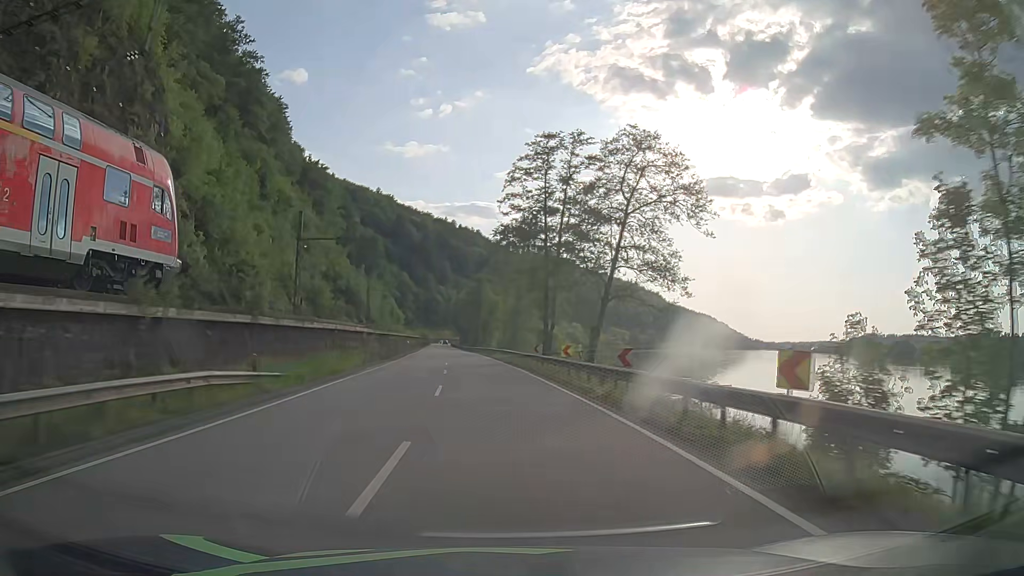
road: primary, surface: asphalt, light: Day
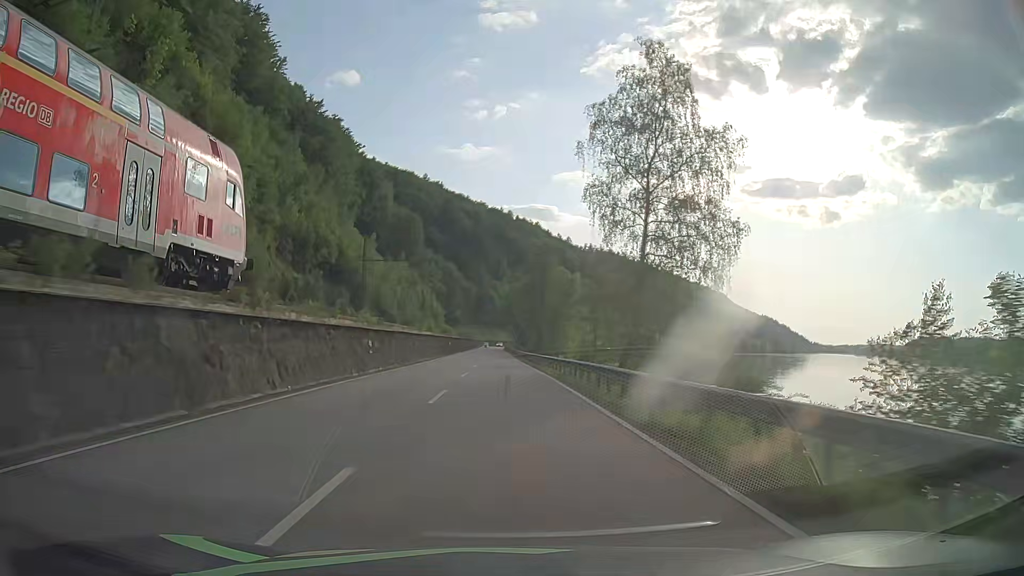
(-2.8, +49.9) m; -6°
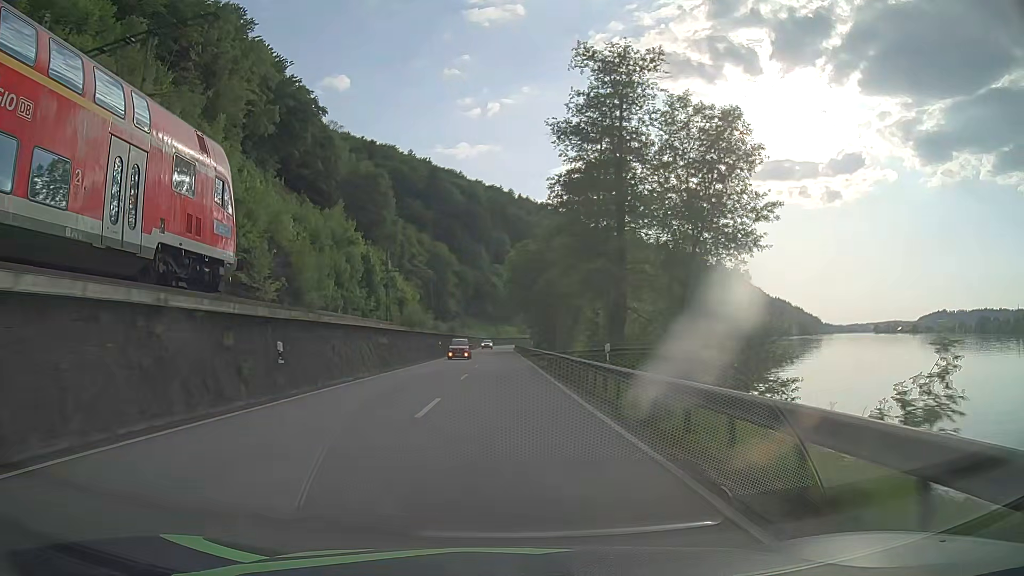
(0.0, +62.7) m; 0°
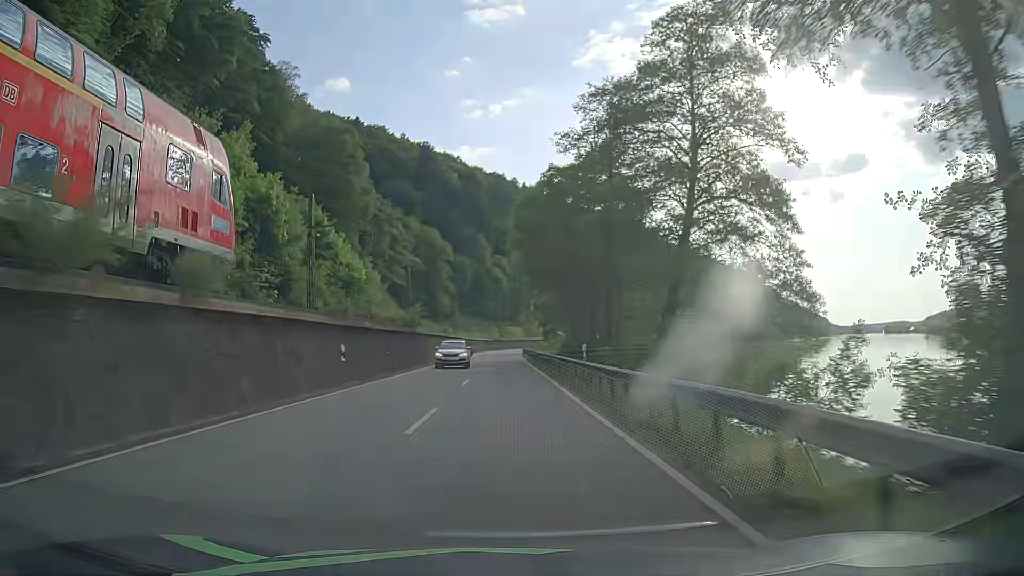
(-0.3, +37.7) m; 0°
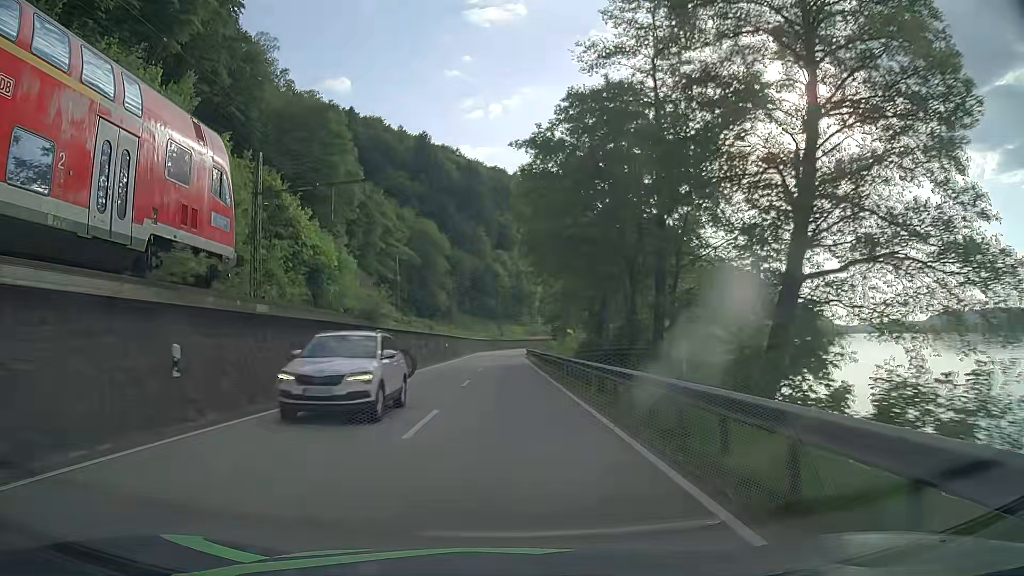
(0.0, +12.5) m; 0°
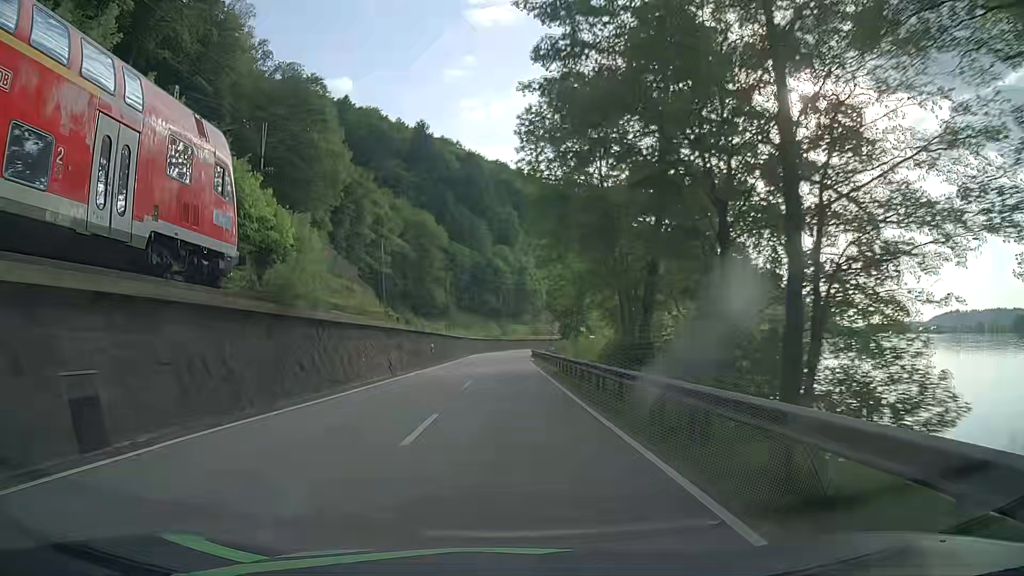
(0.0, +12.5) m; 0°
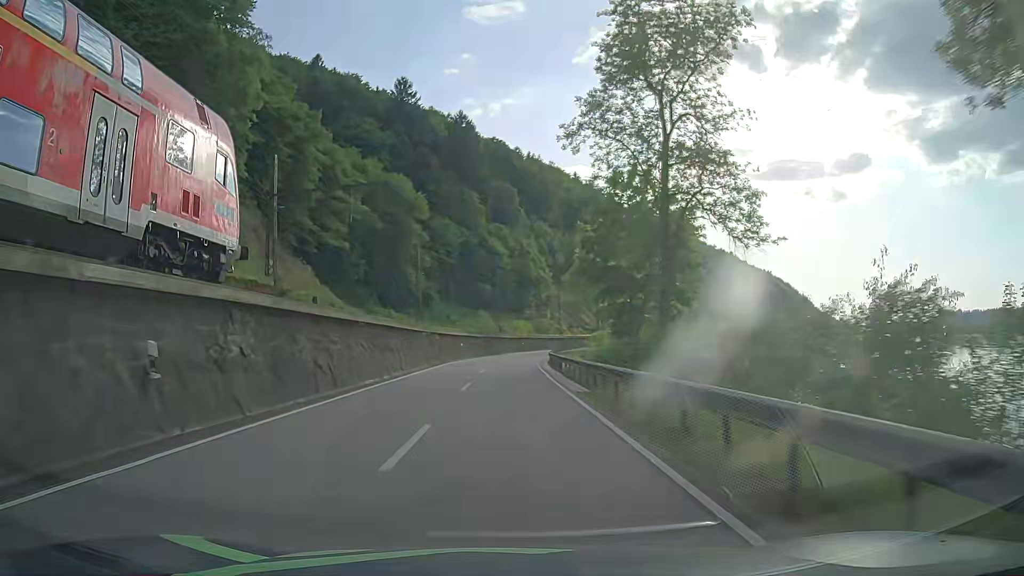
(0.0, +37.5) m; 0°
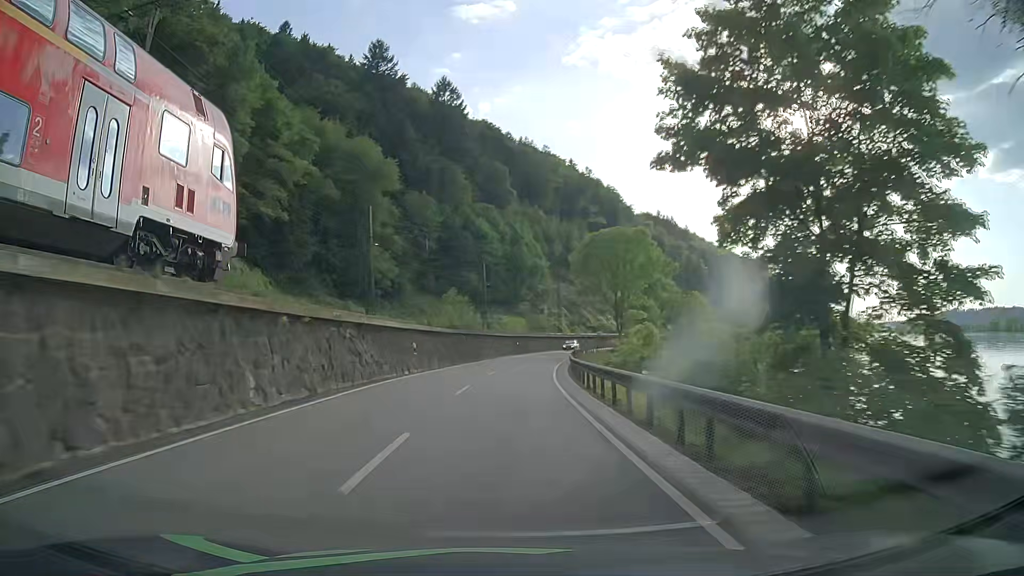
(+0.2, +24.9) m; +1°
(0, +10) (0, +20) (+1, +30) (+2, +40) (+3, +50) (+4, +60) (+6, +70) (+8, +79) (+10, +89) (+12, +99) m
